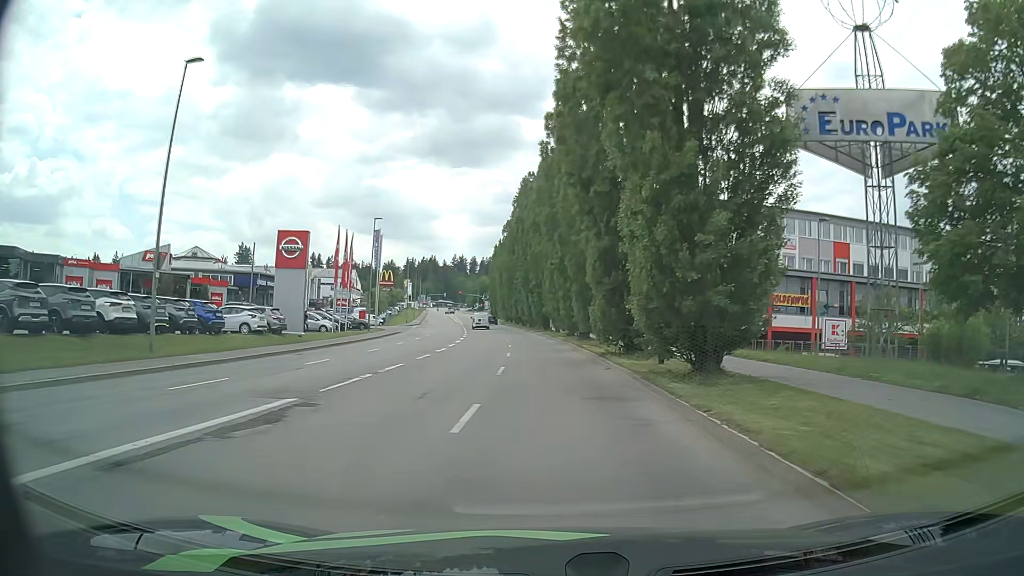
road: tertiary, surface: asphalt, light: Day
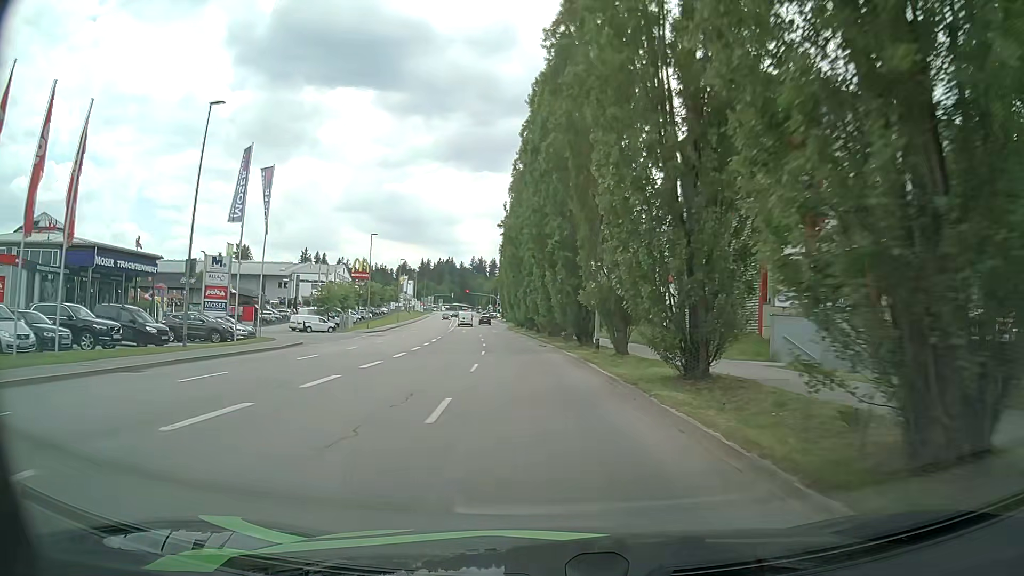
(-0.8, +35.7) m; -2°
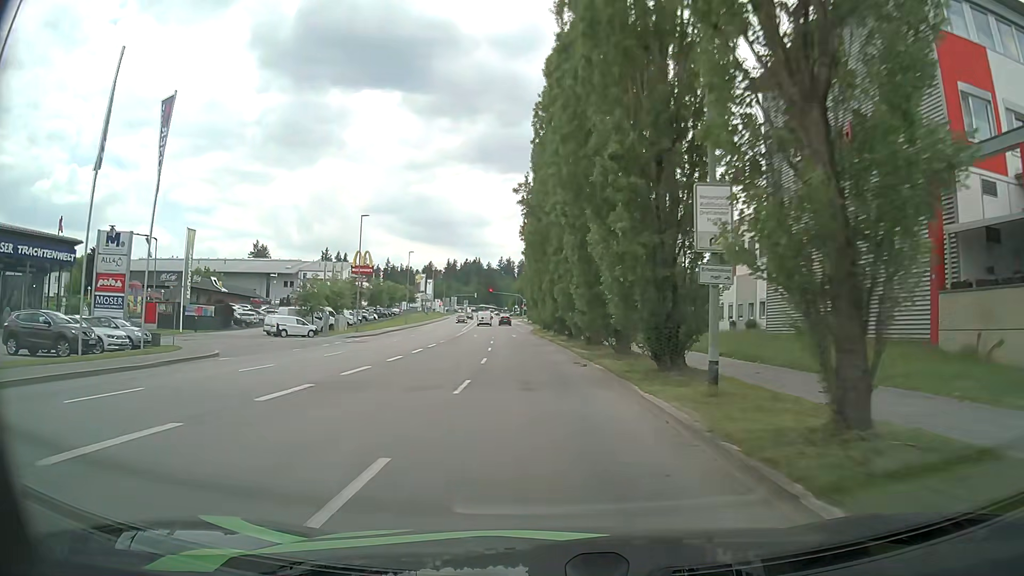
(-0.1, +14.7) m; -2°
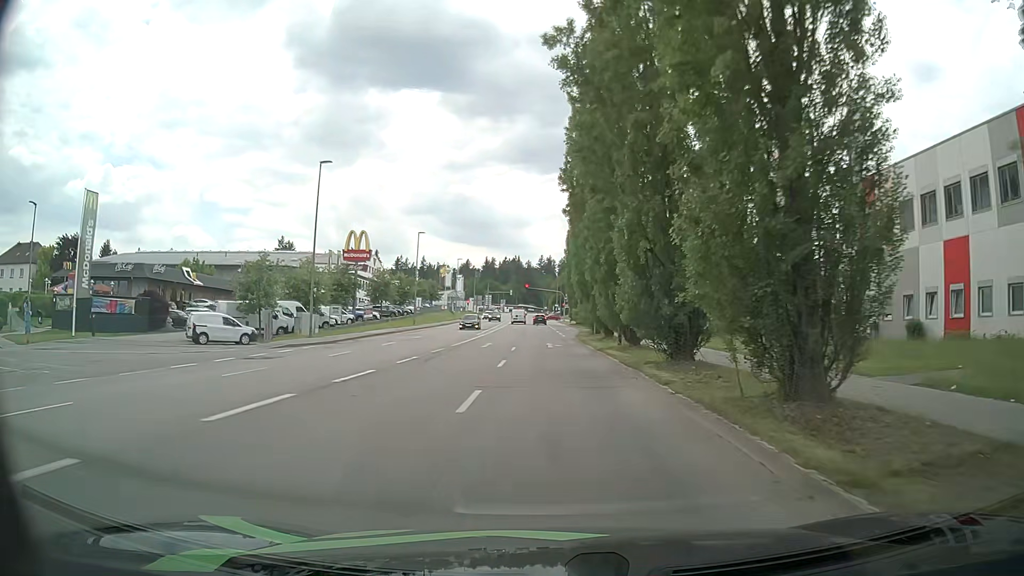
(-0.8, +20.8) m; -3°
